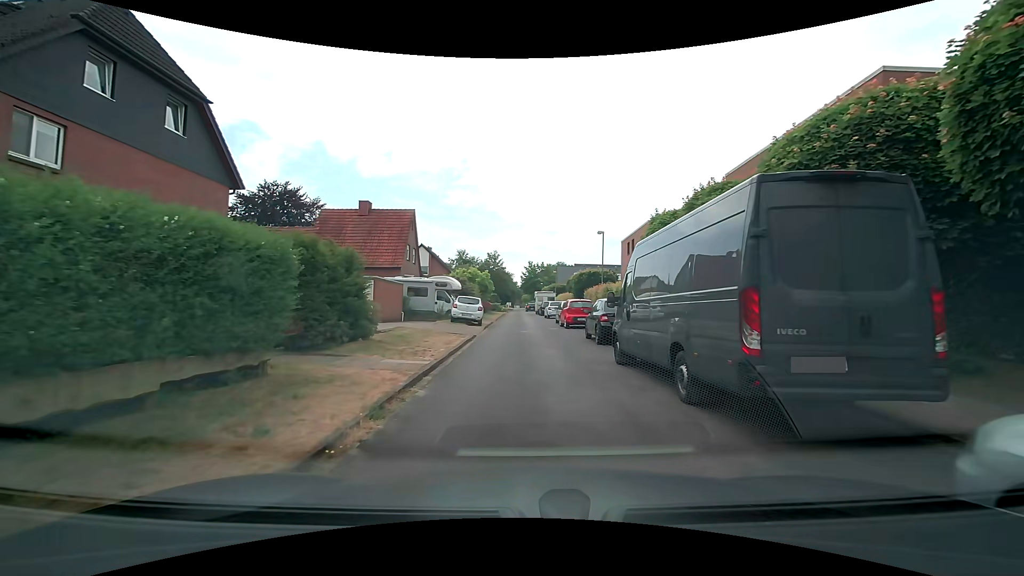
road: residential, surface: asphalt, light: Day
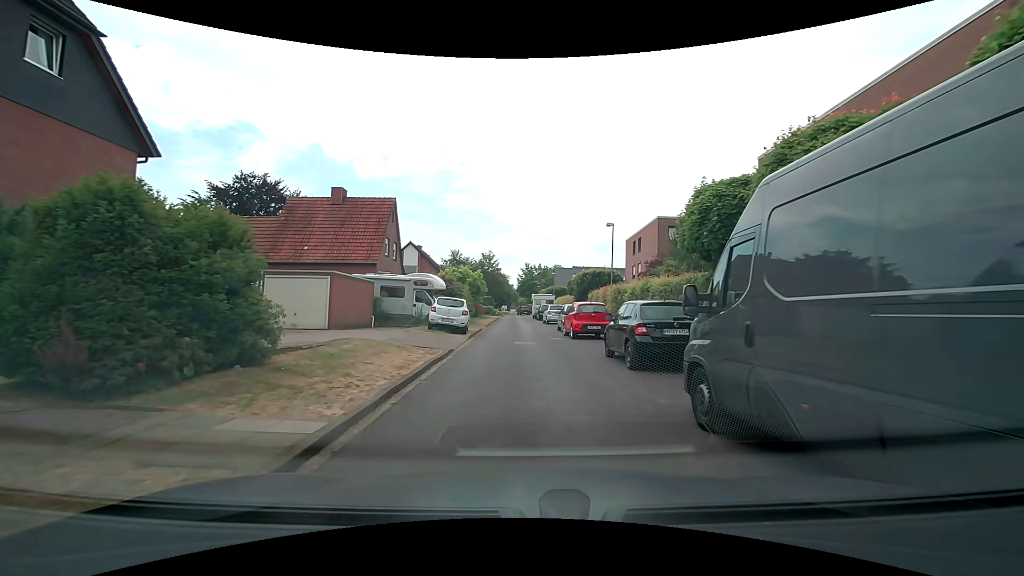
(0.0, +5.4) m; +1°
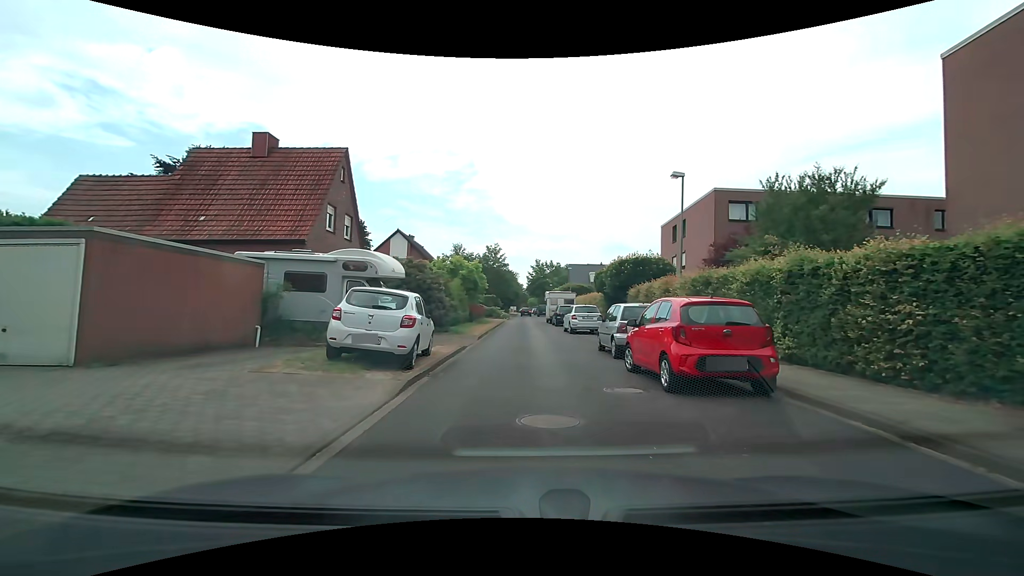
(-0.1, +12.1) m; -2°
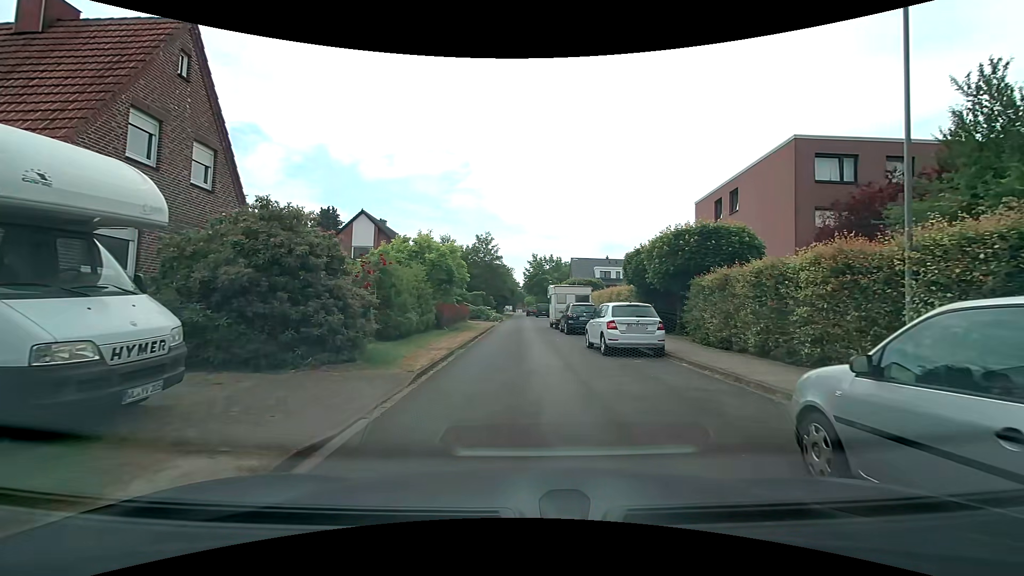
(+0.2, +11.5) m; +1°
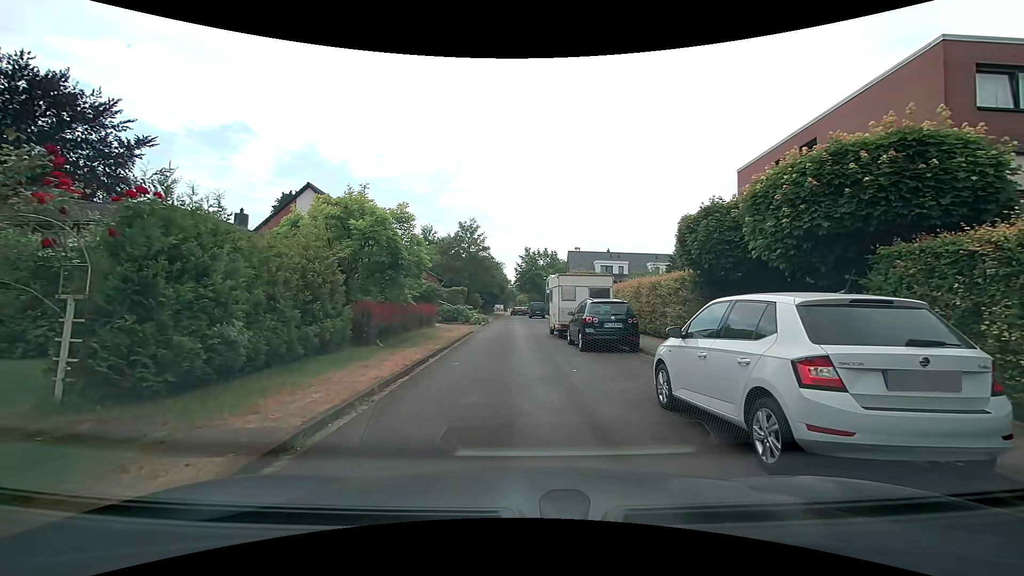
(+0.1, +9.7) m; +1°
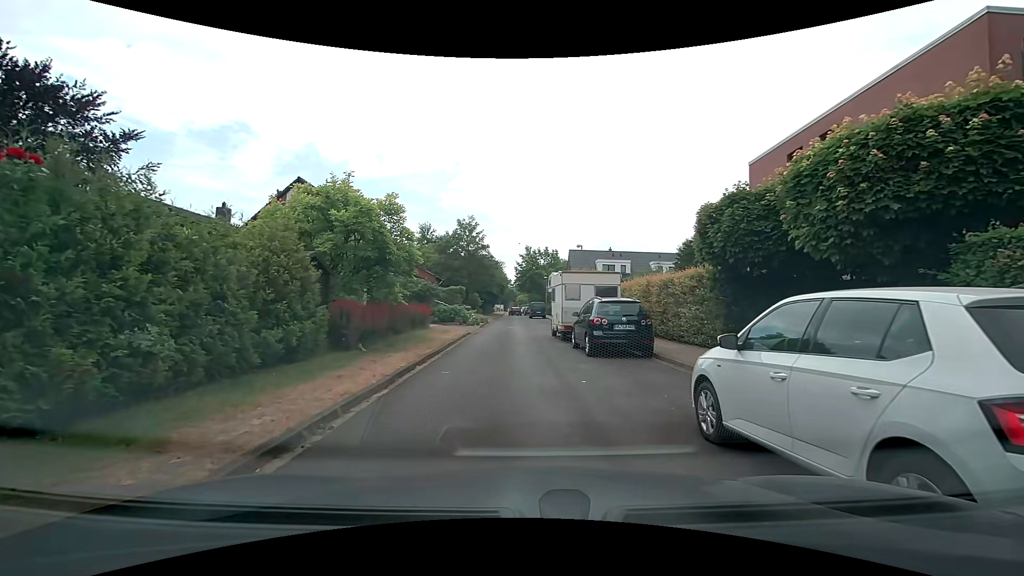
(0.0, +1.5) m; -1°
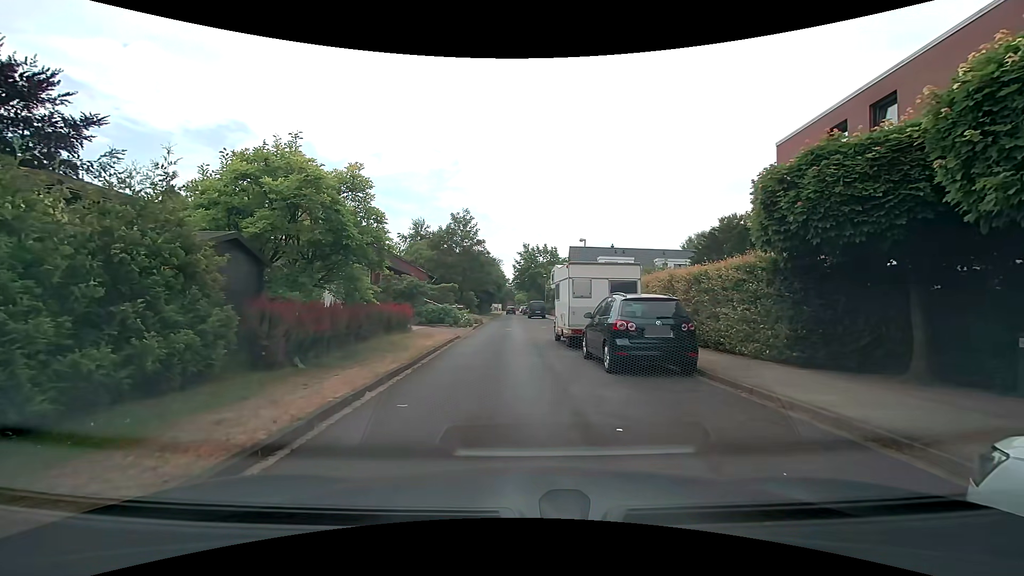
(+0.1, +3.3) m; +2°
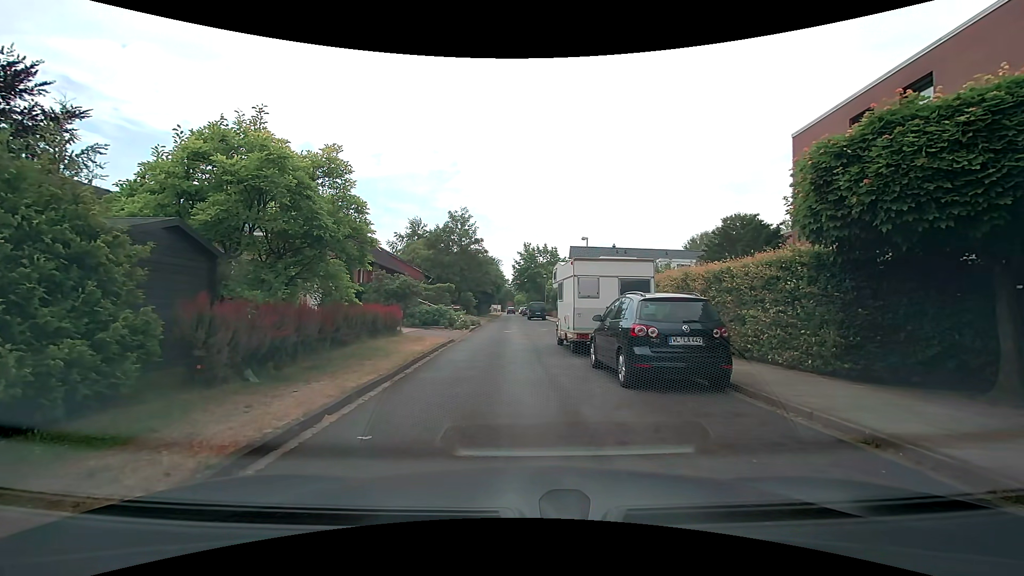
(0.0, +1.6) m; 0°
